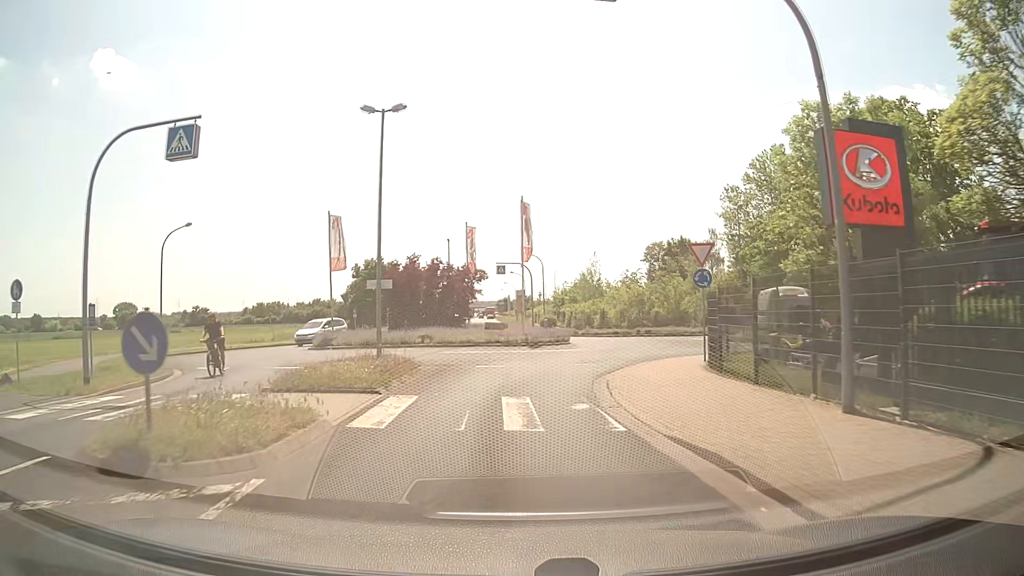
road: tertiary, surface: asphalt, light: Day
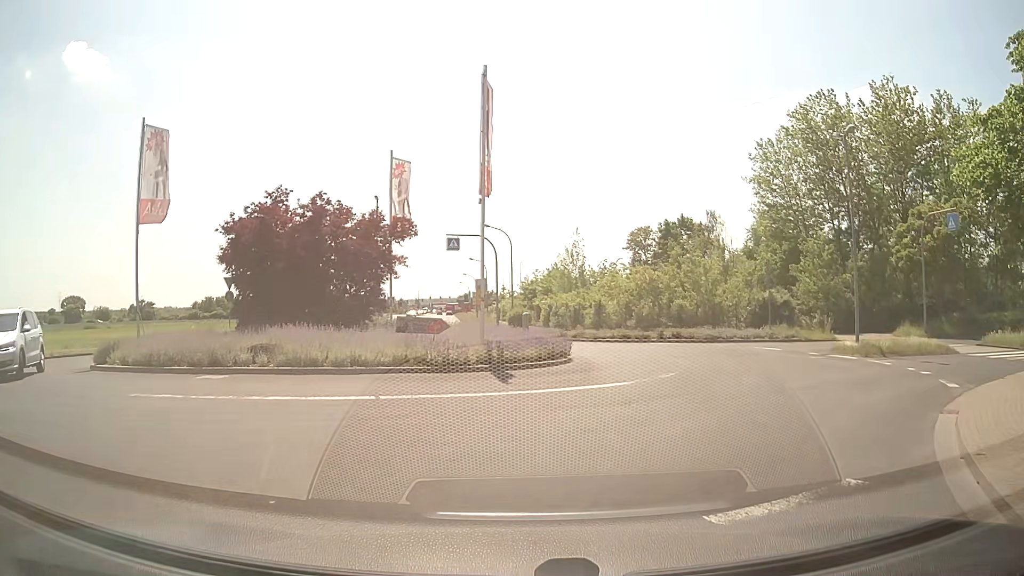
(+0.1, +16.4) m; +4°
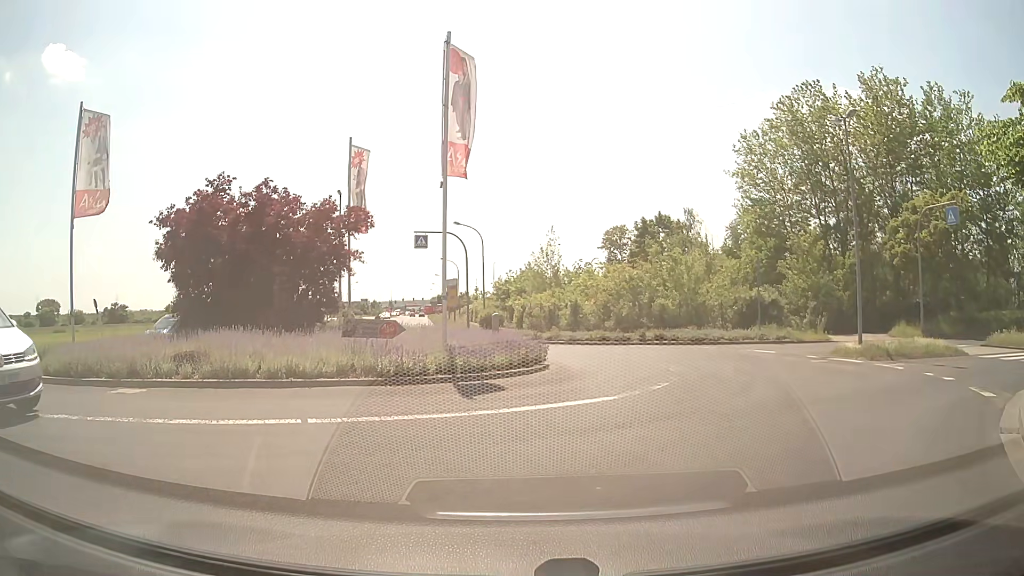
(0.0, +1.7) m; +2°
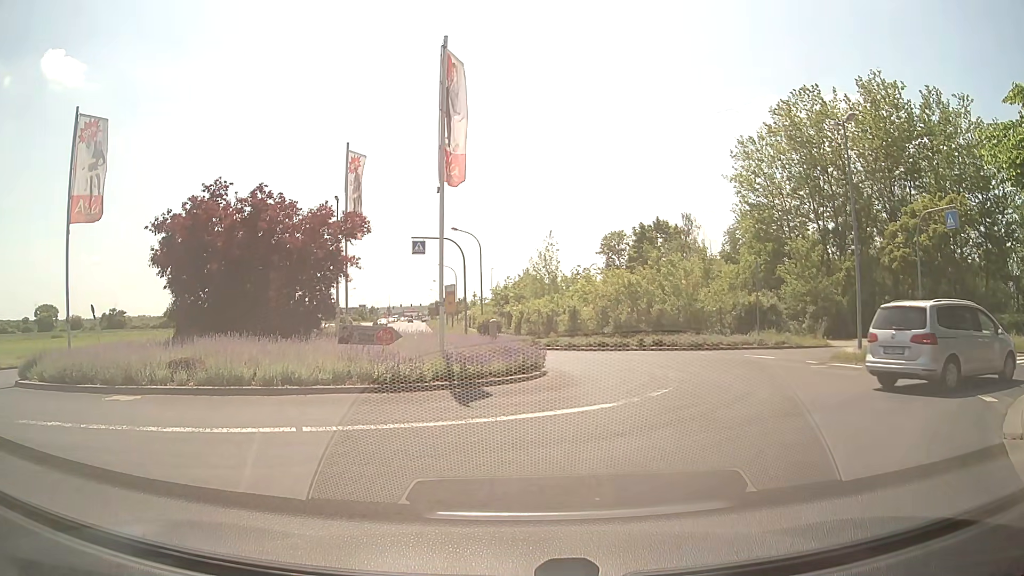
(0.0, +0.2) m; 0°
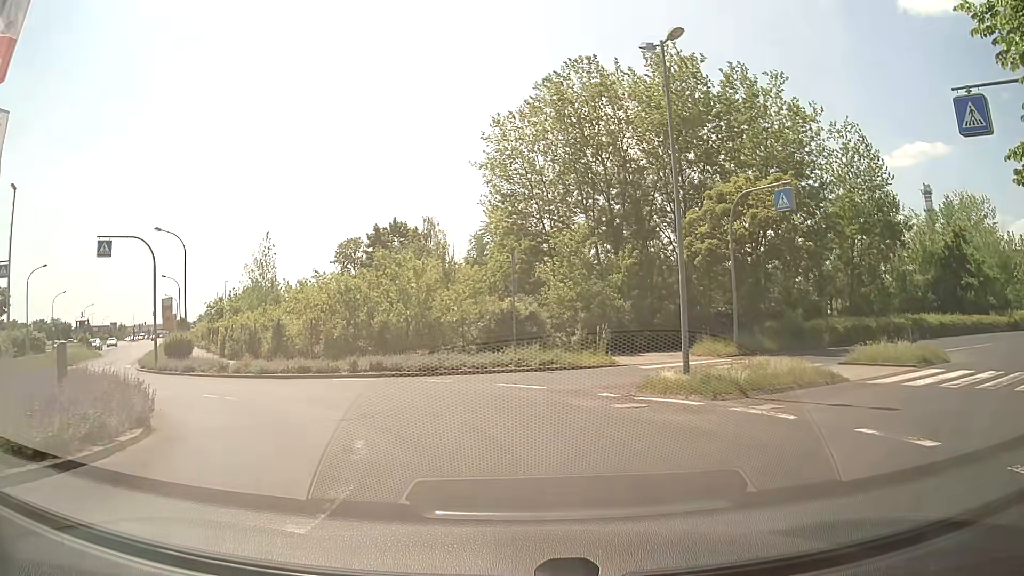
(+1.8, +8.3) m; +22°
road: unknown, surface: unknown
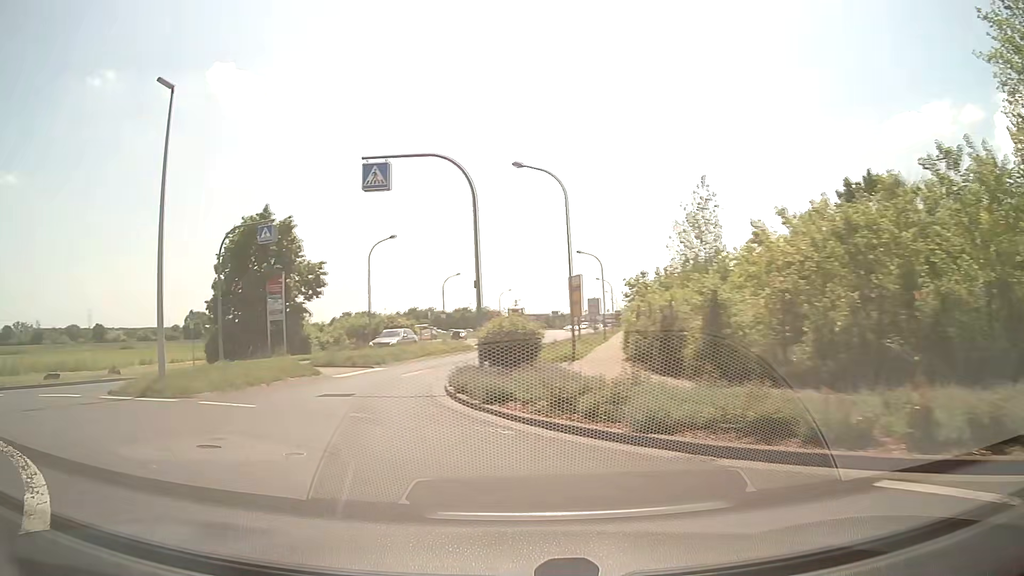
(-3.7, +14.9) m; -39°
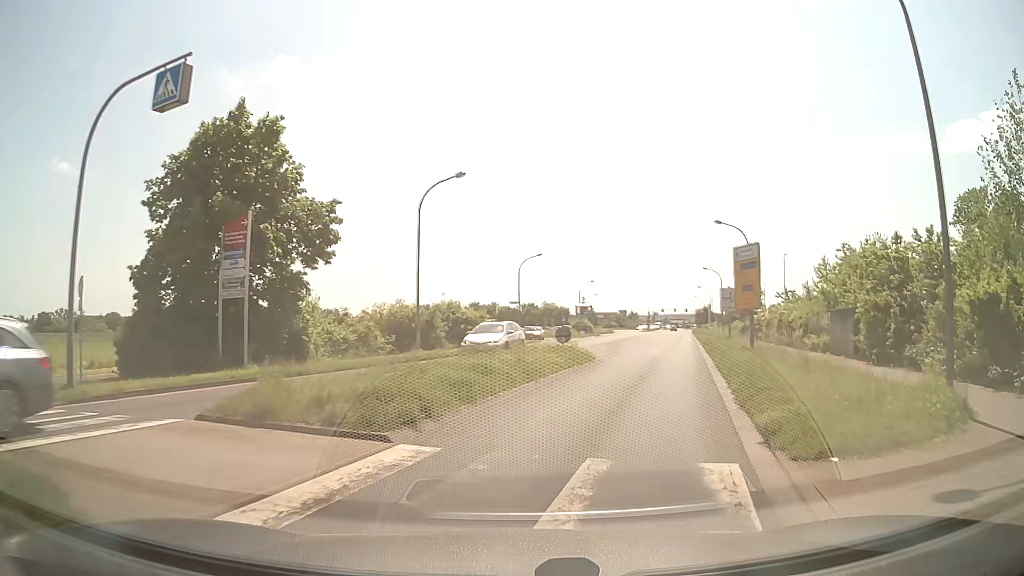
(-3.3, +17.4) m; -6°
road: tertiary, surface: asphalt
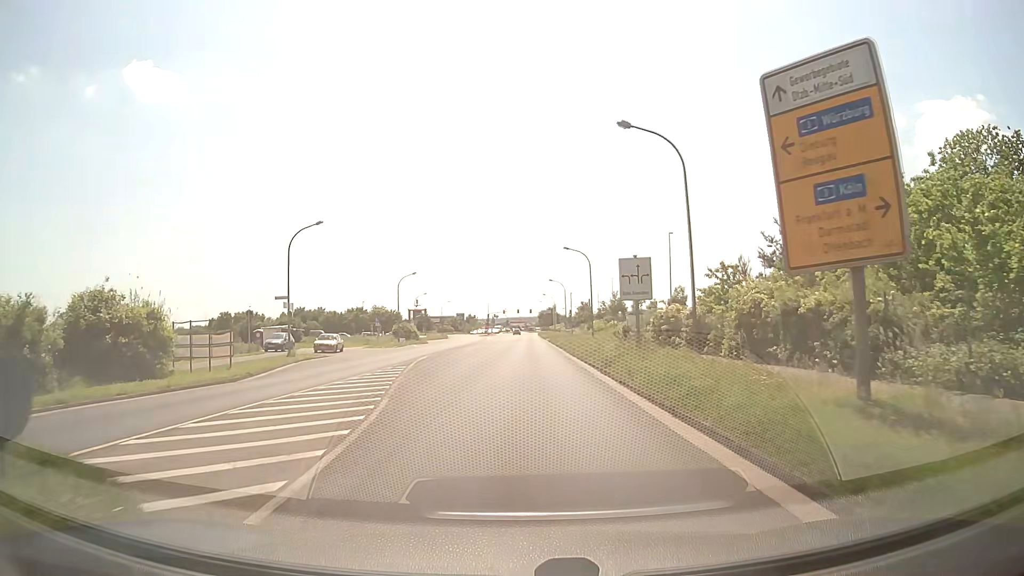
(+3.8, +21.4) m; +14°
(0, +10) (0, +20) (0, +30) (-1, +40) (-1, +50) (-1, +60) (-1, +70) (-1, +80) (-1, +90) (-1, +100) m
